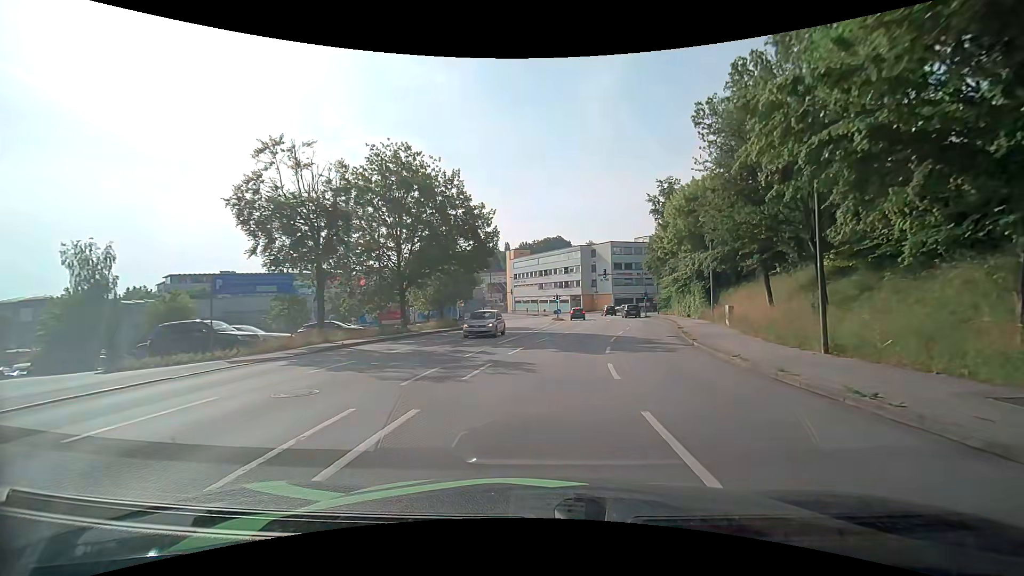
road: tertiary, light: Day
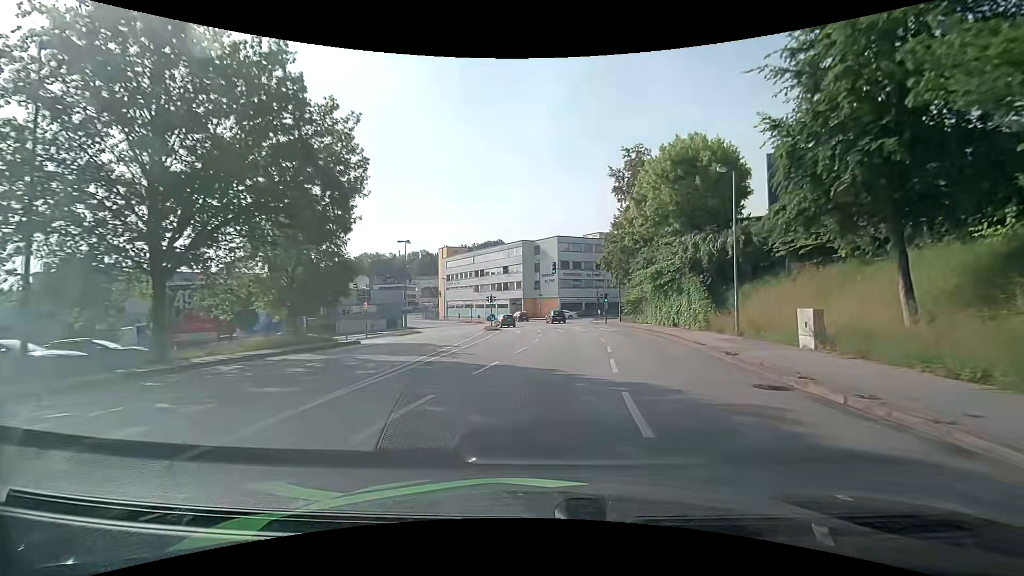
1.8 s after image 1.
(+1.1, +16.6) m; +7°
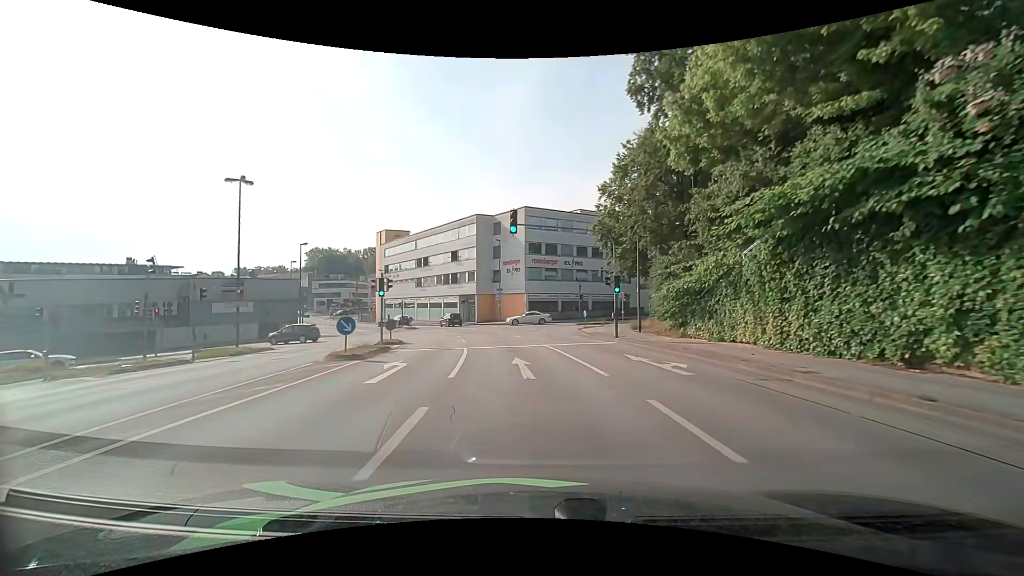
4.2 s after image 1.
(+1.3, +25.2) m; +4°
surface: asphalt
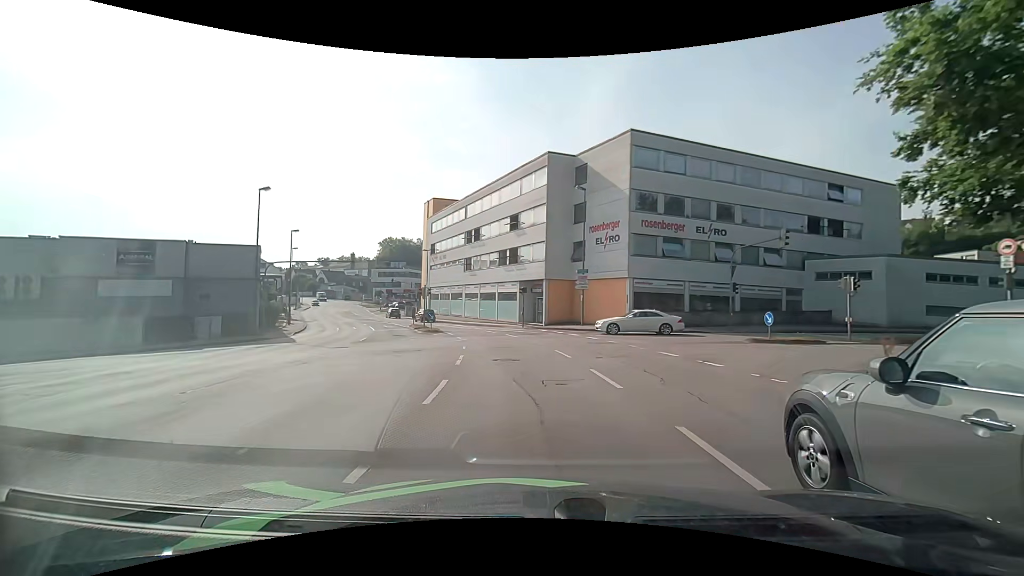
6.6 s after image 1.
(-2.0, +24.5) m; -9°
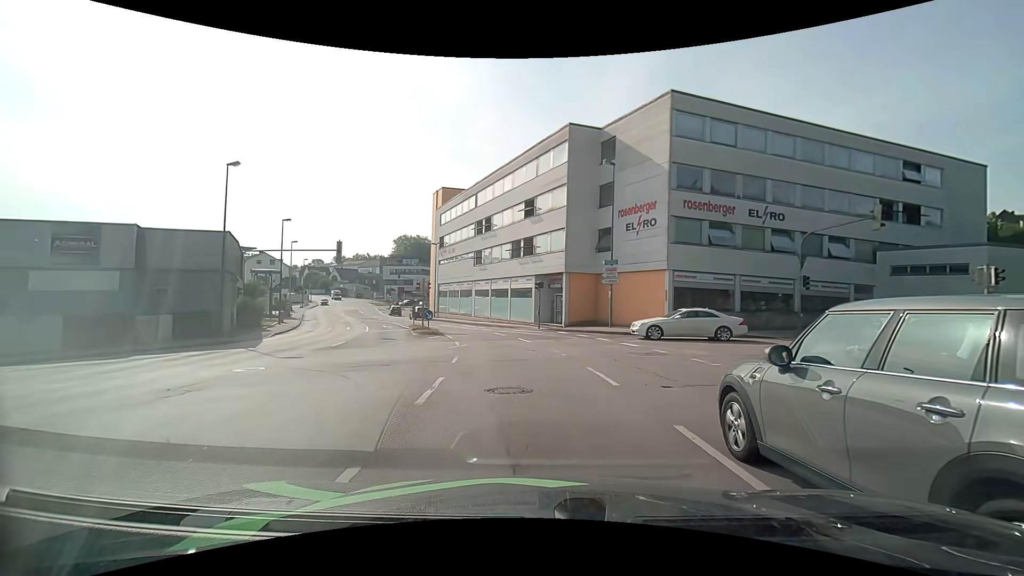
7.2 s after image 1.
(-0.1, +5.9) m; -2°
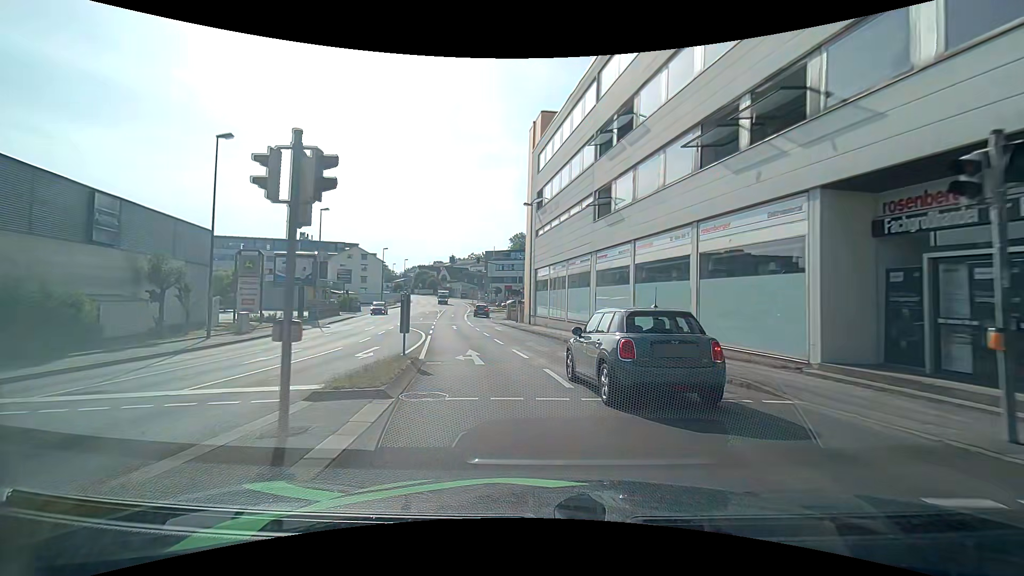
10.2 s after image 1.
(-3.1, +27.5) m; -13°
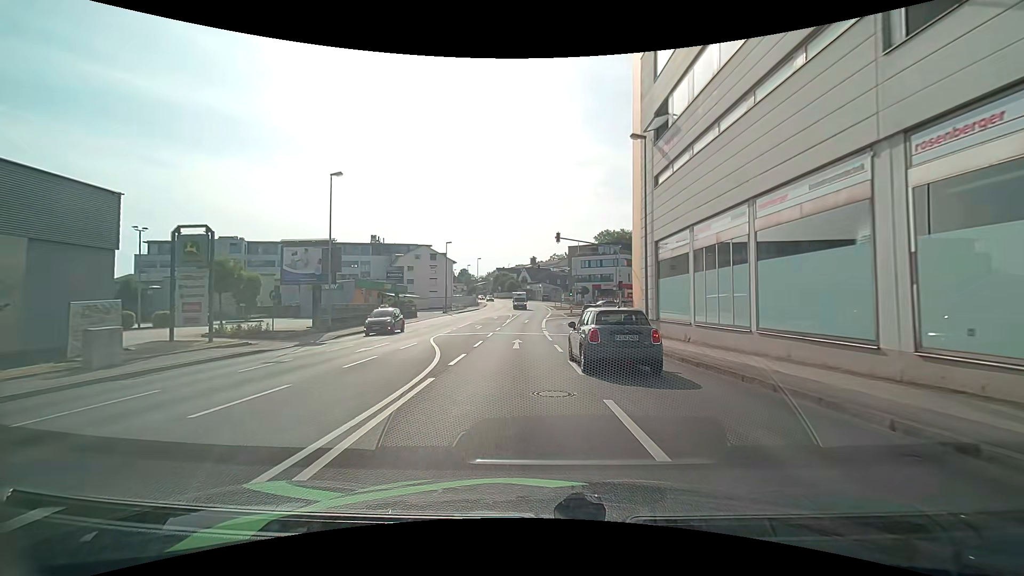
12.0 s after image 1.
(-1.8, +16.1) m; -10°
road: tertiary_link
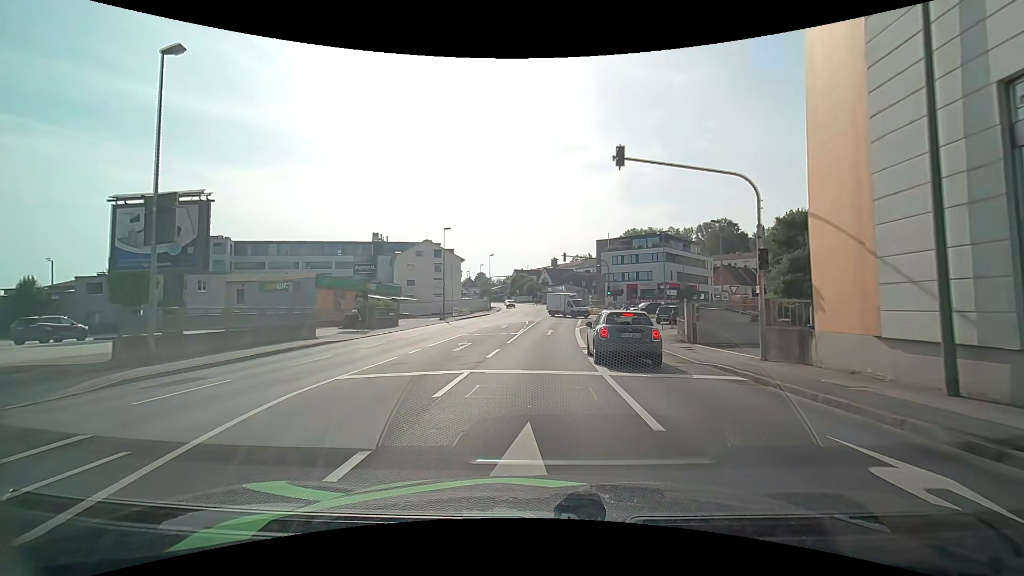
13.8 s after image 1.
(-0.6, +16.8) m; -3°
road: tertiary
(0, +10) (0, +20) (+1, +30) (+1, +40) (+2, +50) (+3, +60) (+3, +70) (+3, +80) (+3, +90) (+3, +100) m
